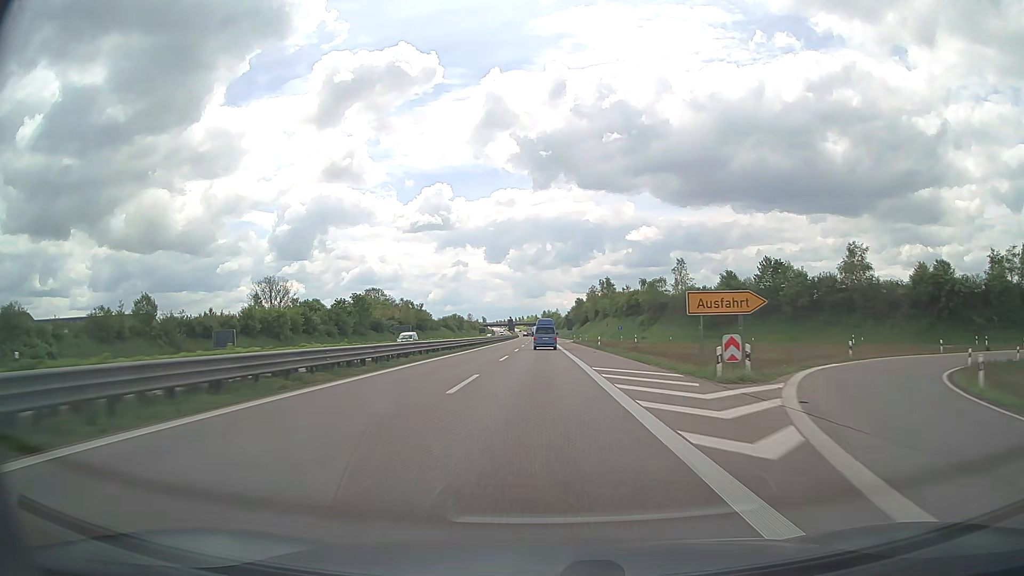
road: trunk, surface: asphalt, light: Day
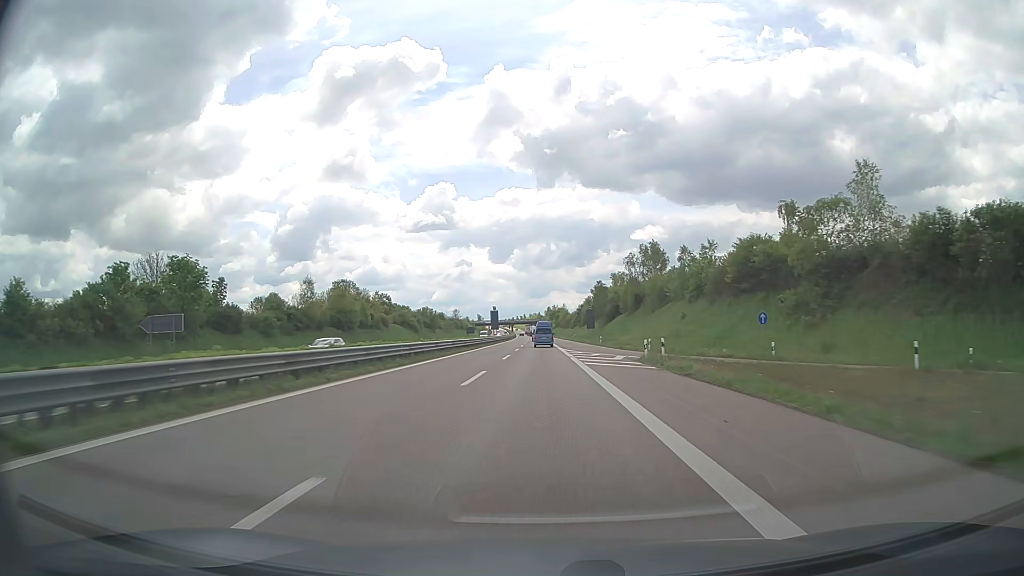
(-0.1, +69.2) m; 0°
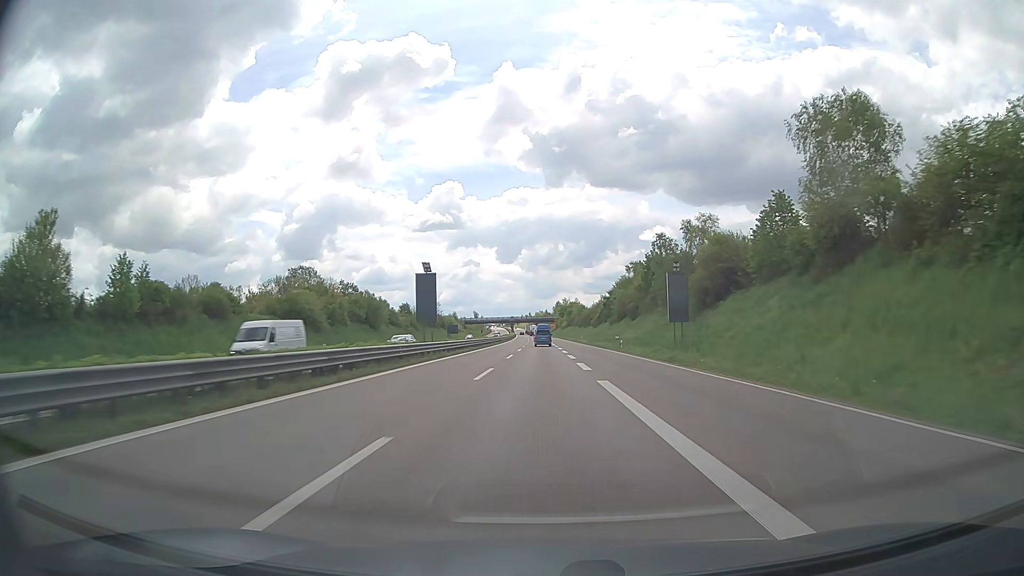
(-0.4, +69.2) m; -1°
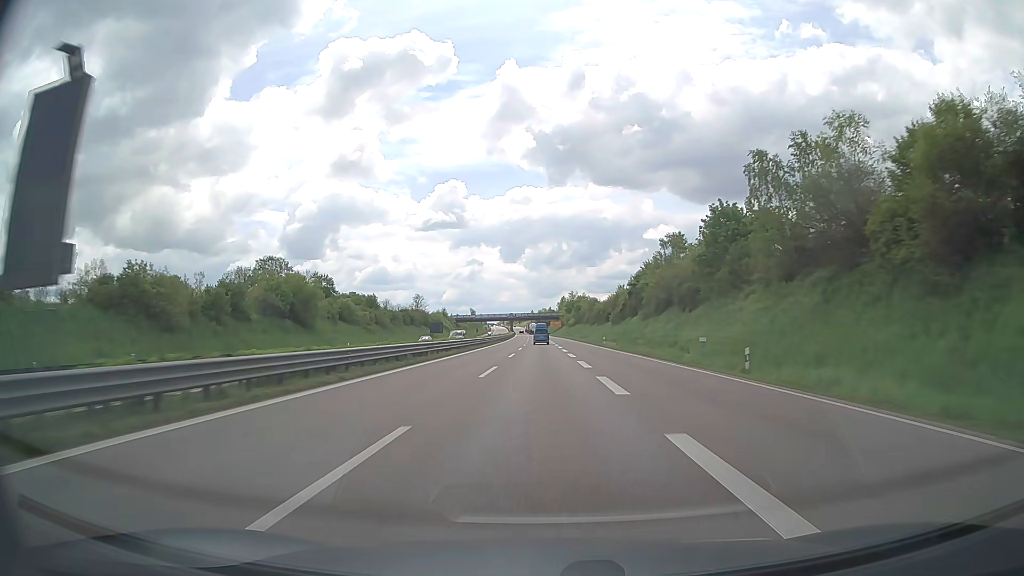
(-0.1, +34.8) m; 0°
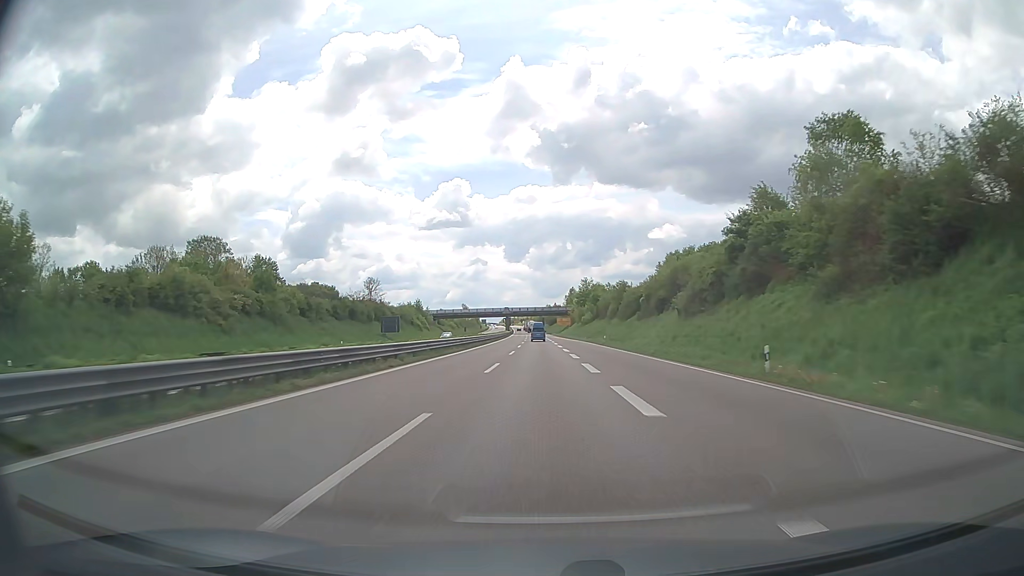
(-0.1, +52.2) m; 0°
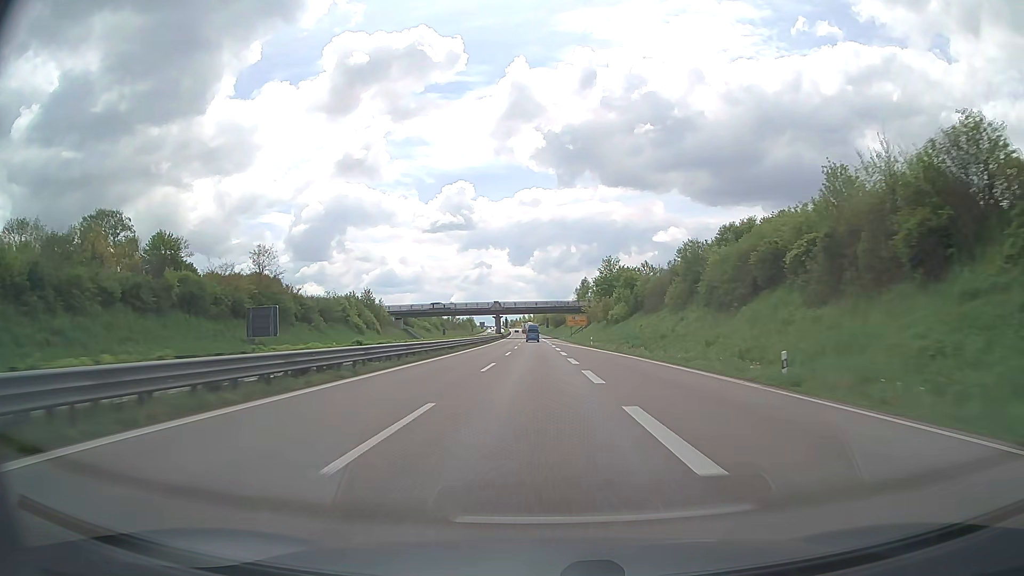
(0.0, +52.2) m; 0°
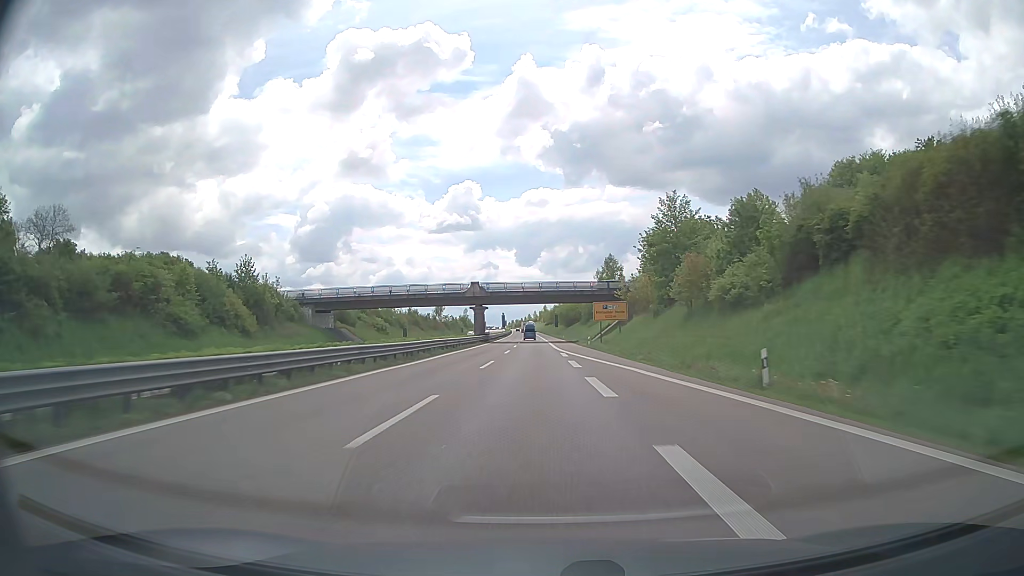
(-0.4, +52.3) m; -1°
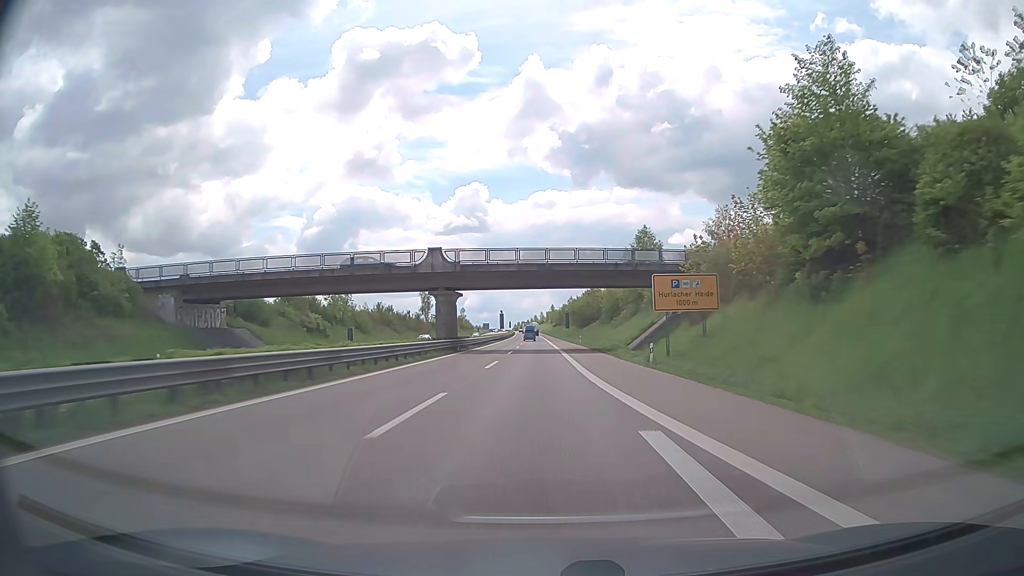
(-0.2, +34.9) m; -1°
(0, +10) (0, +20) (0, +30) (0, +40) (0, +50) (0, +60) (0, +70) (-1, +80) (-1, +90) (-1, +100) m
